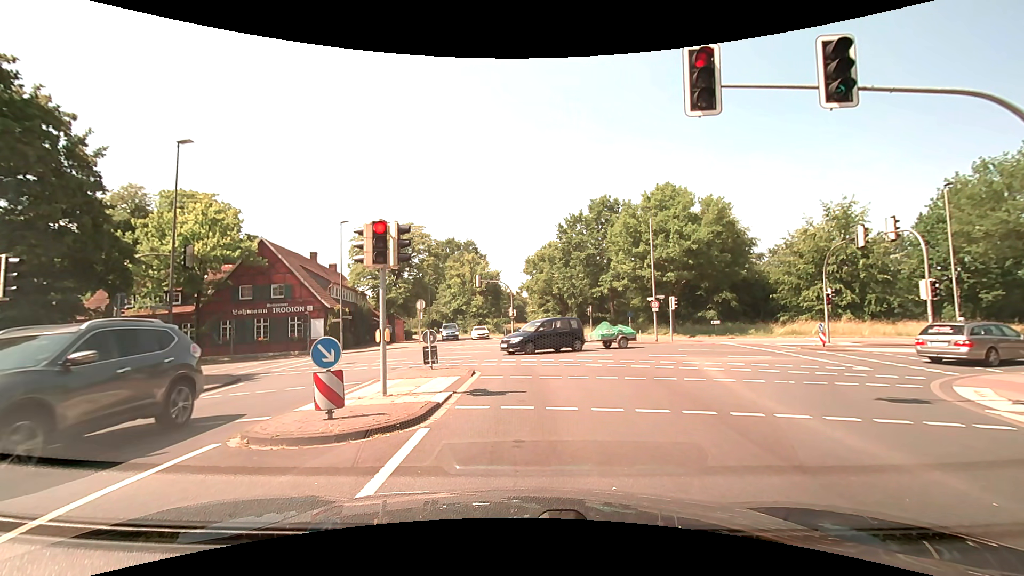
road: secondary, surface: asphalt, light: Day
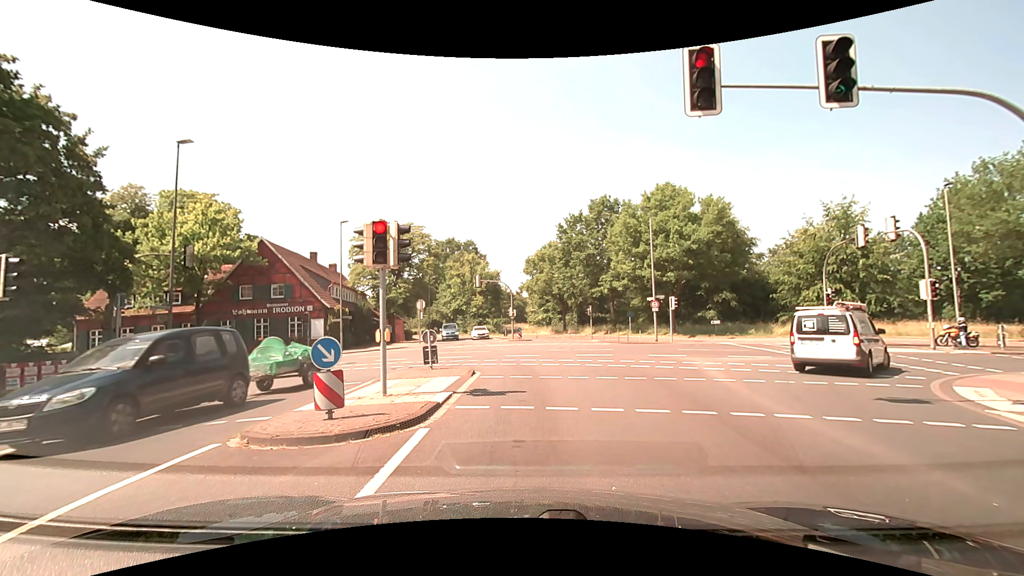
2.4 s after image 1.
(0.0, 0.0) m; 0°
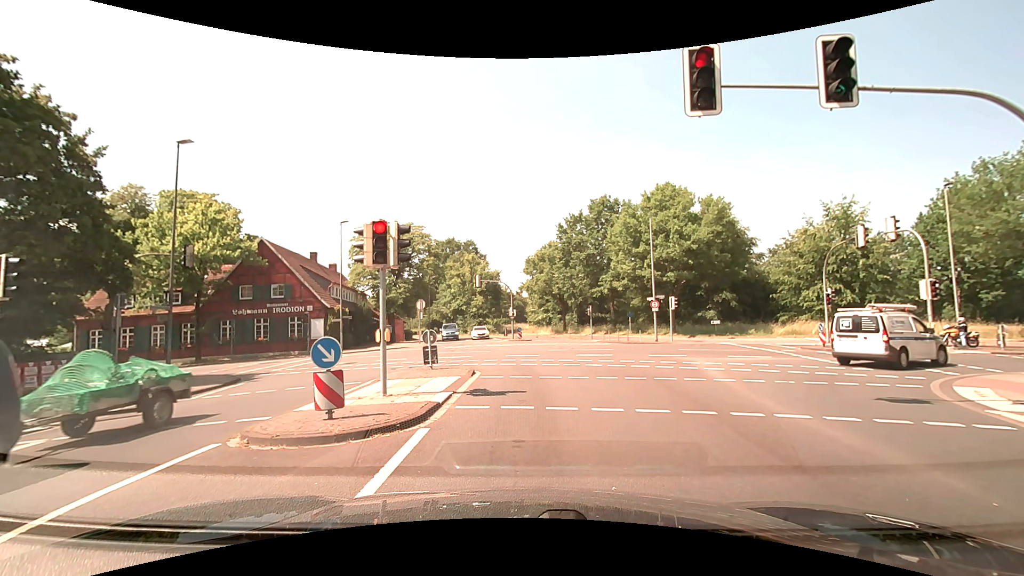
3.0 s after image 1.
(0.0, 0.0) m; 0°
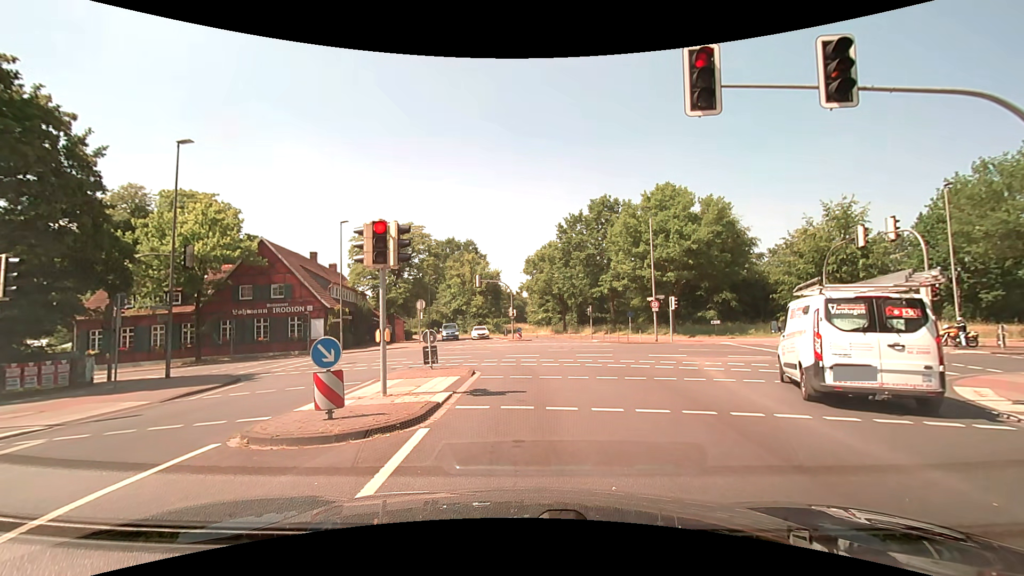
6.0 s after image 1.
(0.0, 0.0) m; 0°
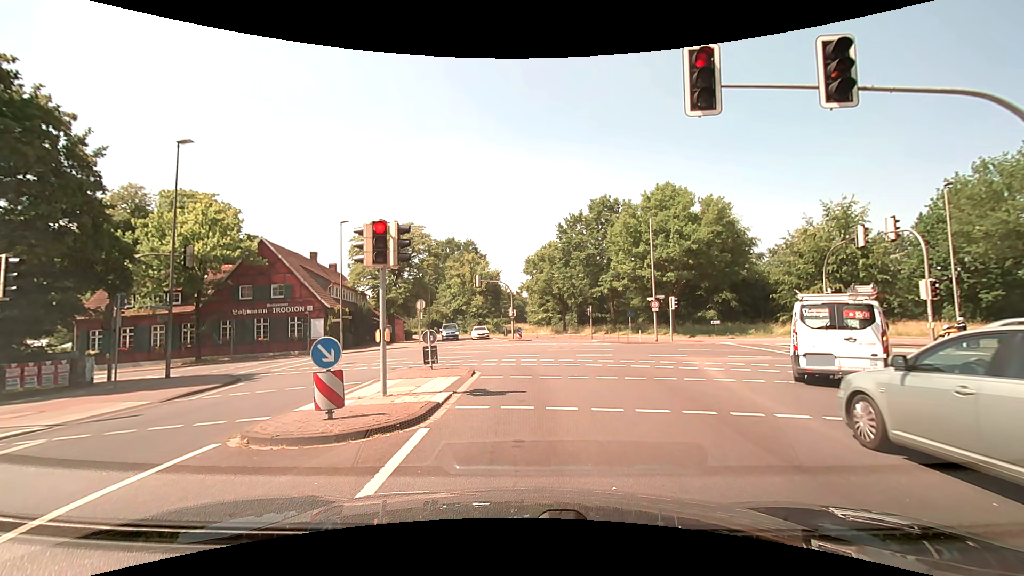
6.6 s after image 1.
(0.0, 0.0) m; 0°
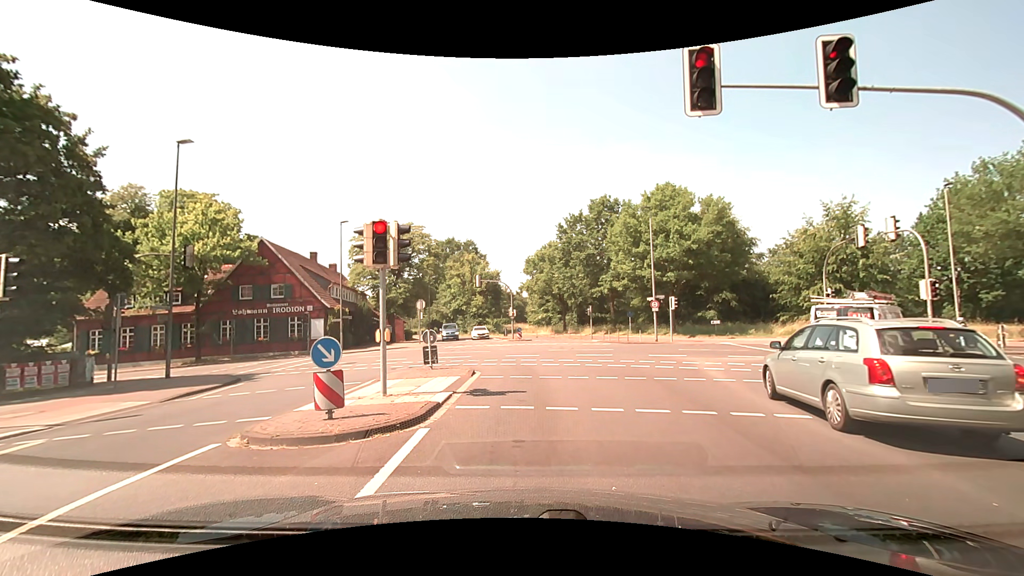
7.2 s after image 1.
(0.0, 0.0) m; 0°
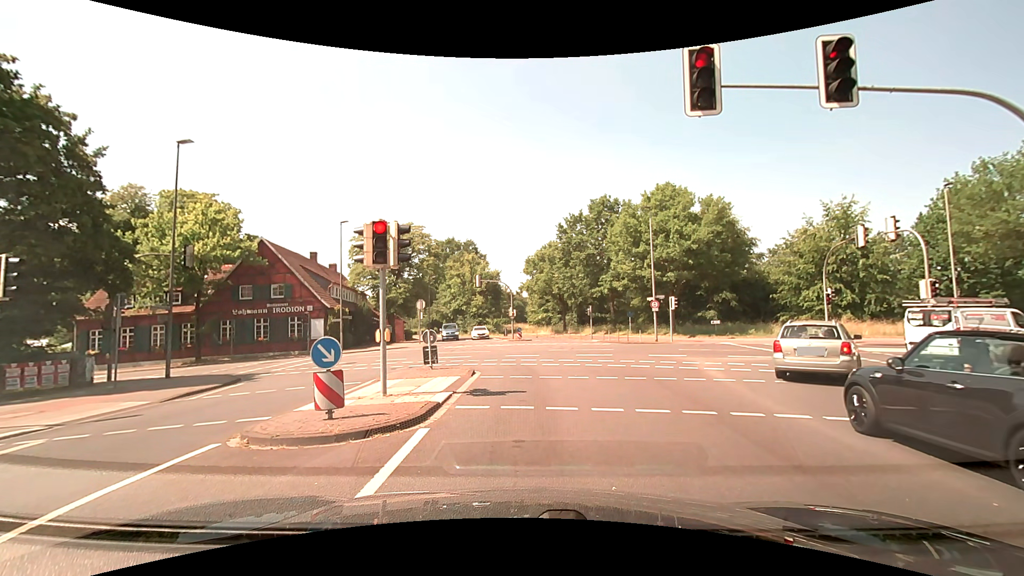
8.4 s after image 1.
(0.0, 0.0) m; 0°
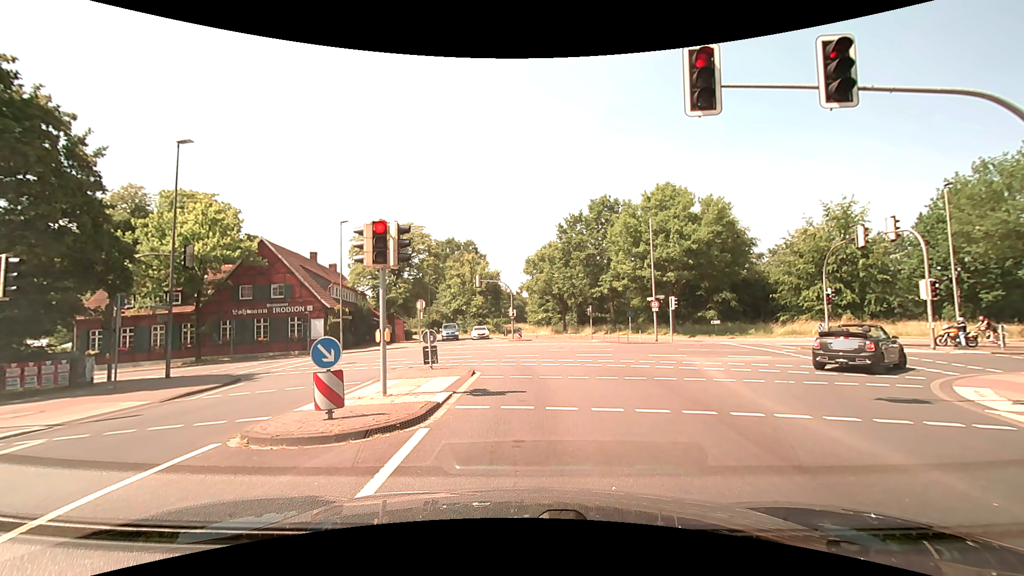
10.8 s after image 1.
(0.0, 0.0) m; 0°
